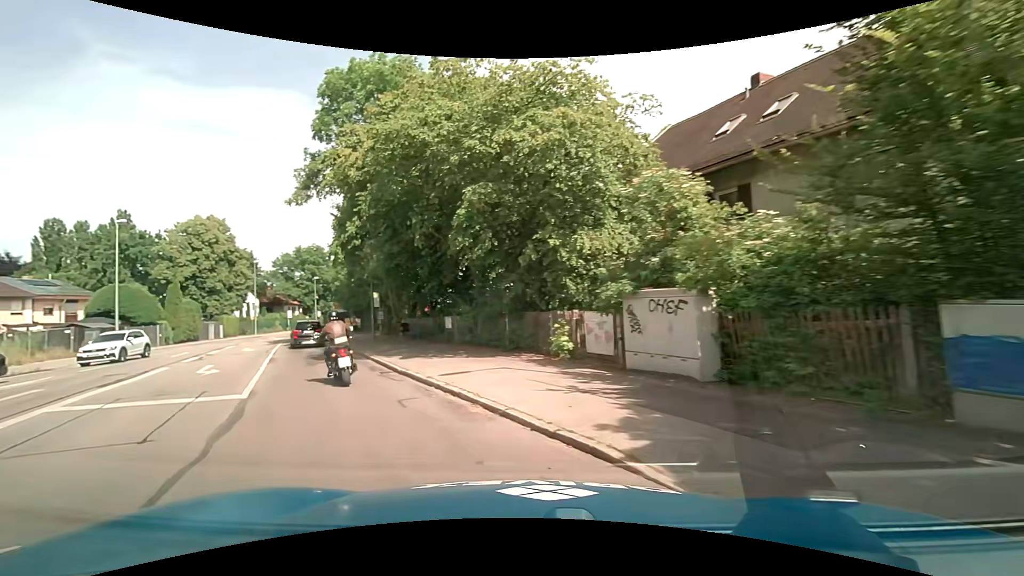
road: tertiary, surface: asphalt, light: Day
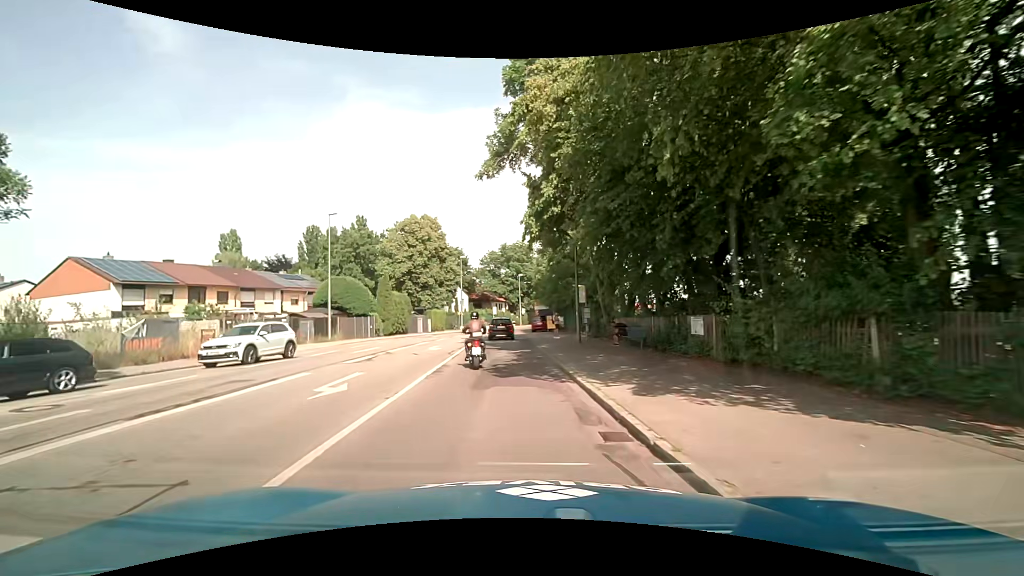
(-2.0, +8.2) m; -23°
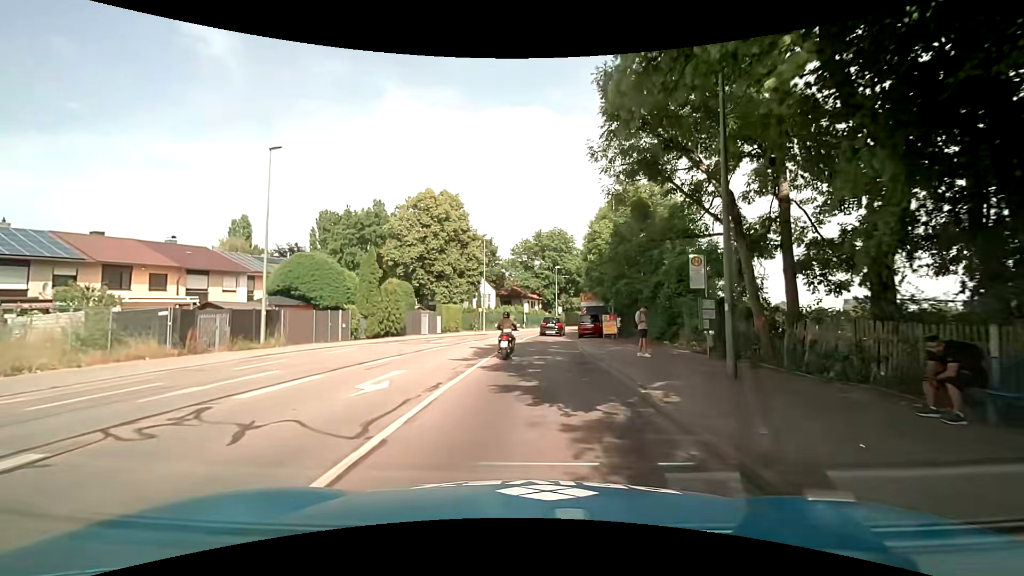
(-1.1, +15.8) m; -4°
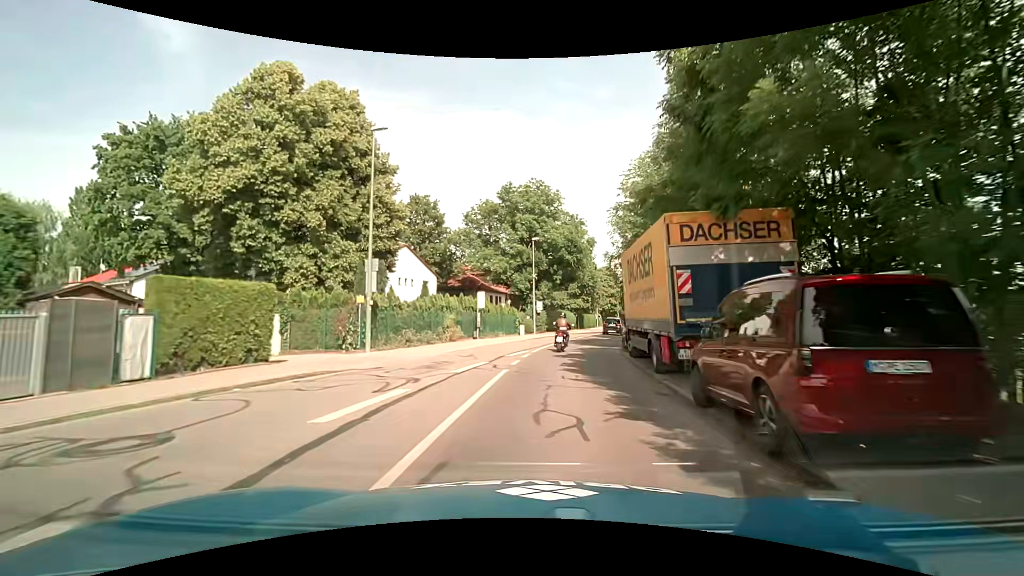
(+0.9, +32.4) m; +4°
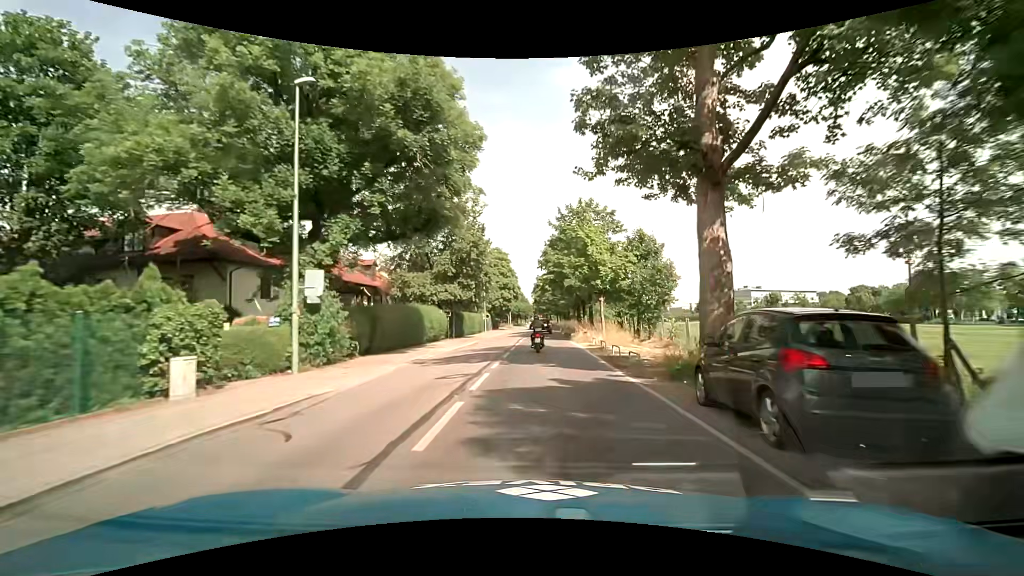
(+4.3, +36.1) m; +13°
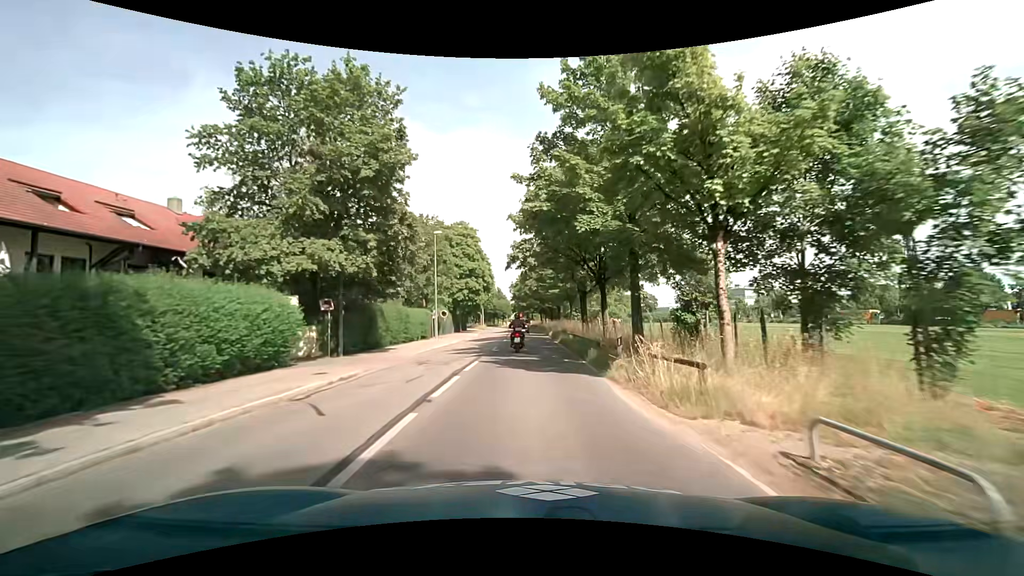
(+0.6, +23.7) m; +2°
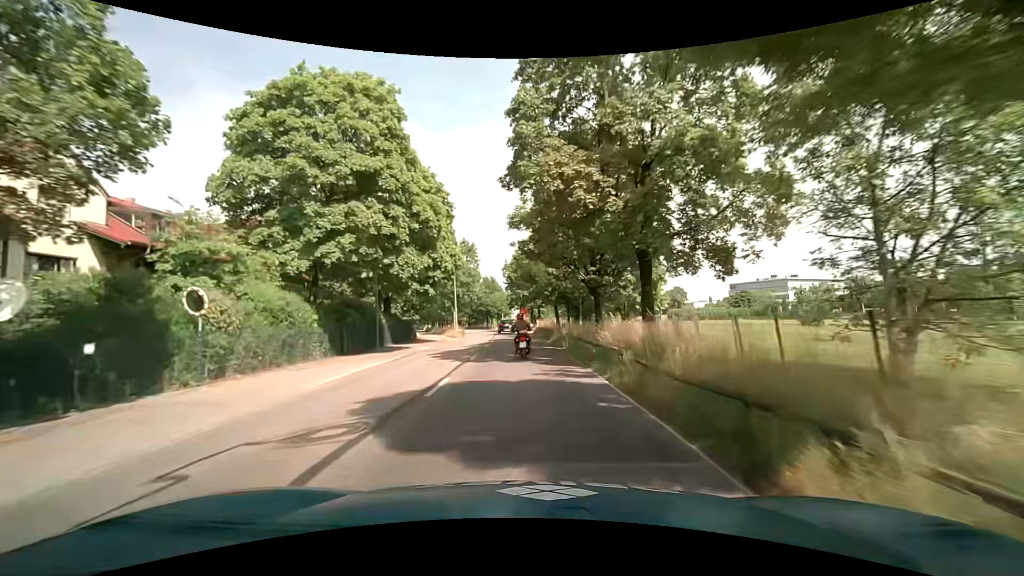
(+0.1, +41.7) m; 0°
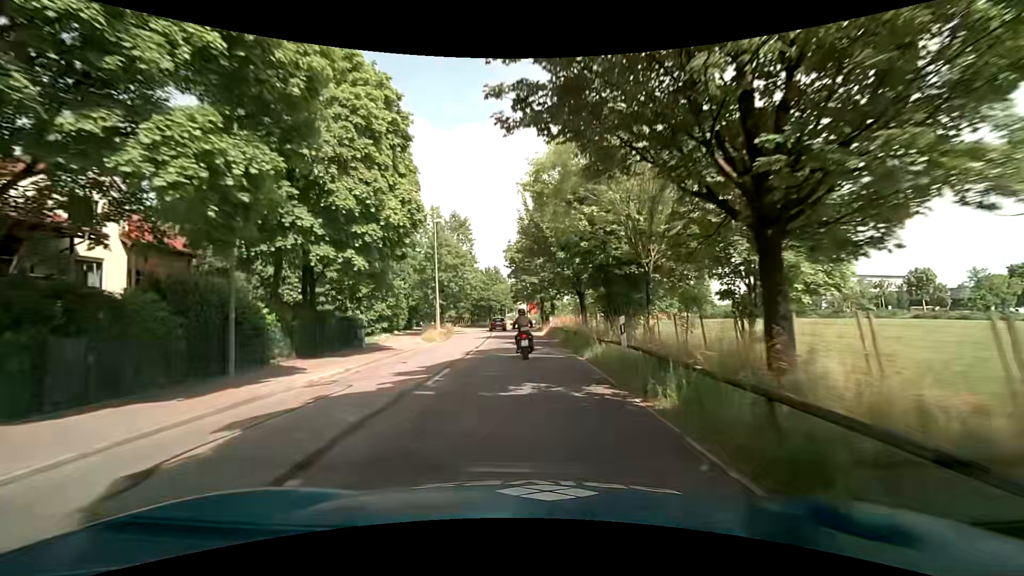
(-0.3, +16.8) m; -2°
(0, +10) (0, +20) (0, +30) (-1, +40) (-2, +50) (-3, +60) (-4, +70) (-6, +80) (-8, +89) (-10, +99) m
